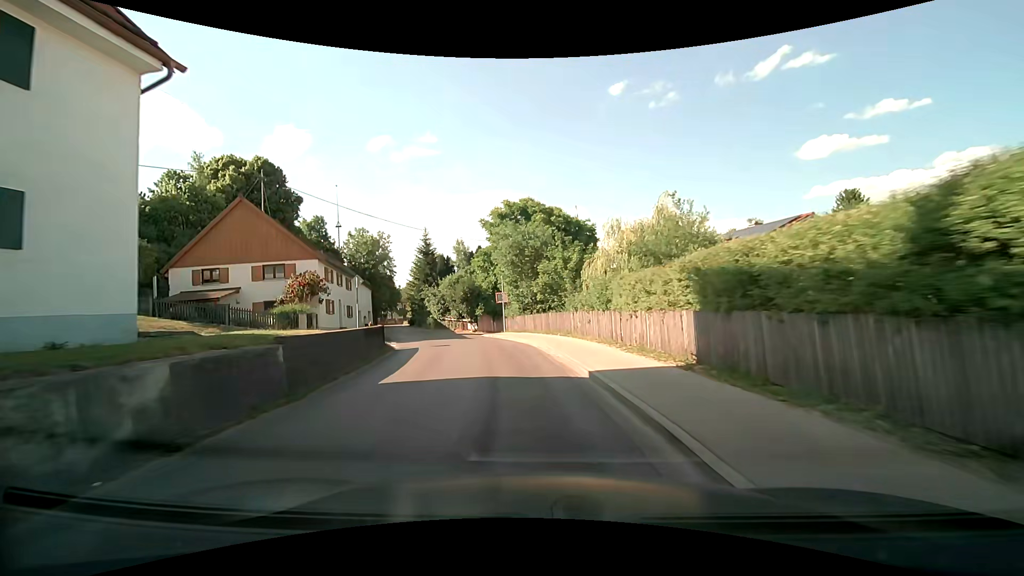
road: secondary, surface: asphalt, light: Day
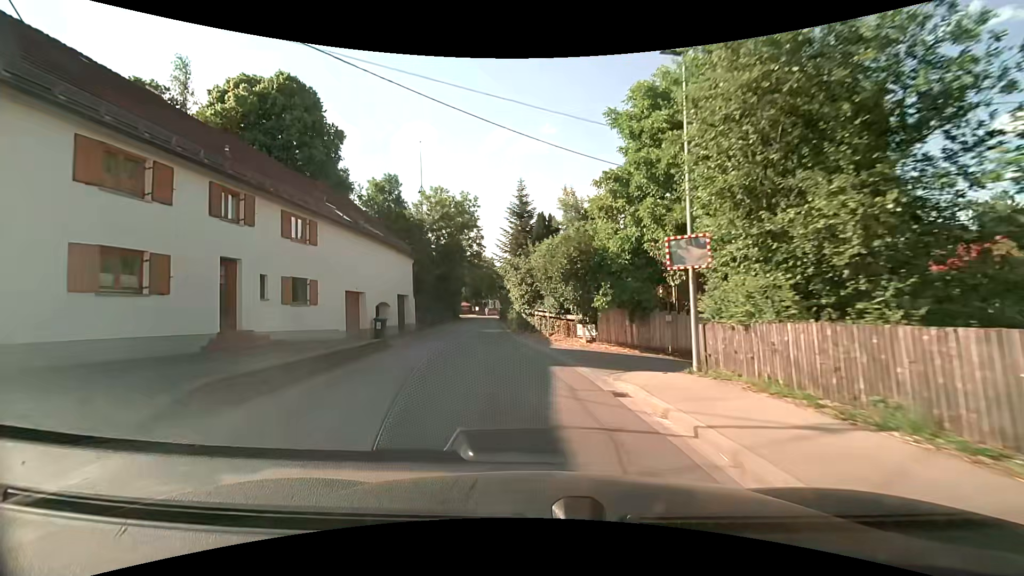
(-2.8, +25.3) m; -13°
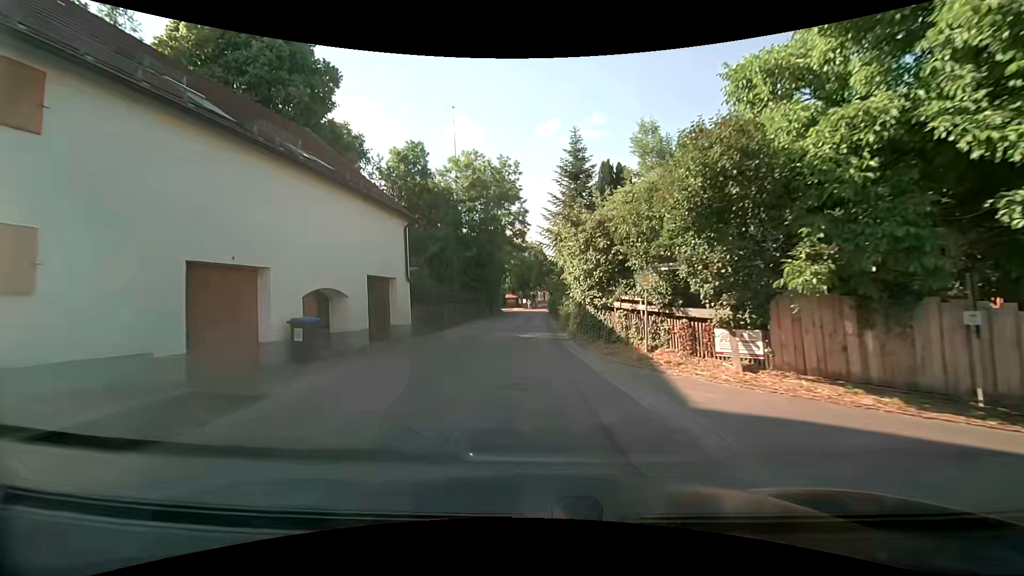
(-0.7, +13.0) m; -6°
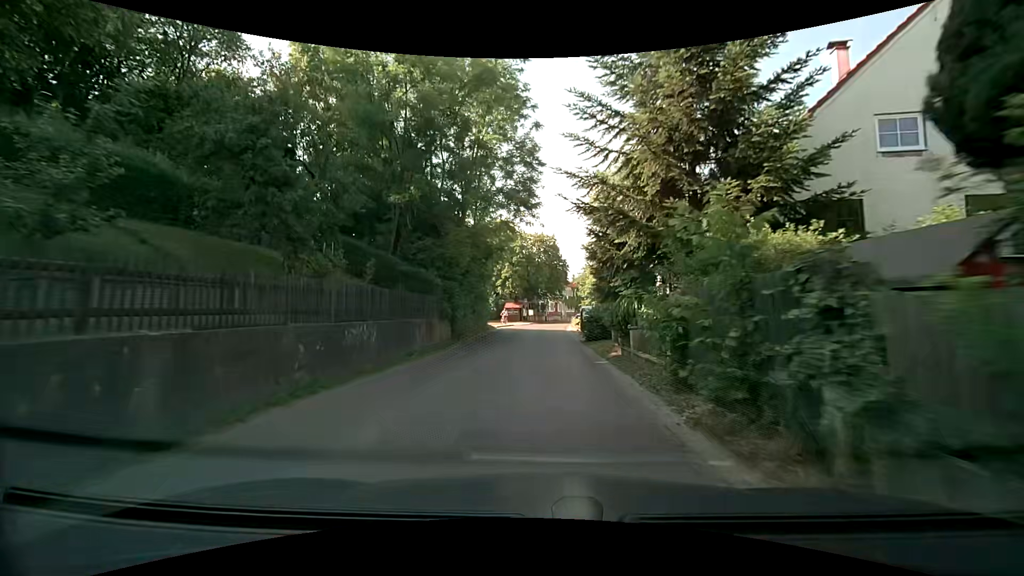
(-0.9, +26.7) m; -2°
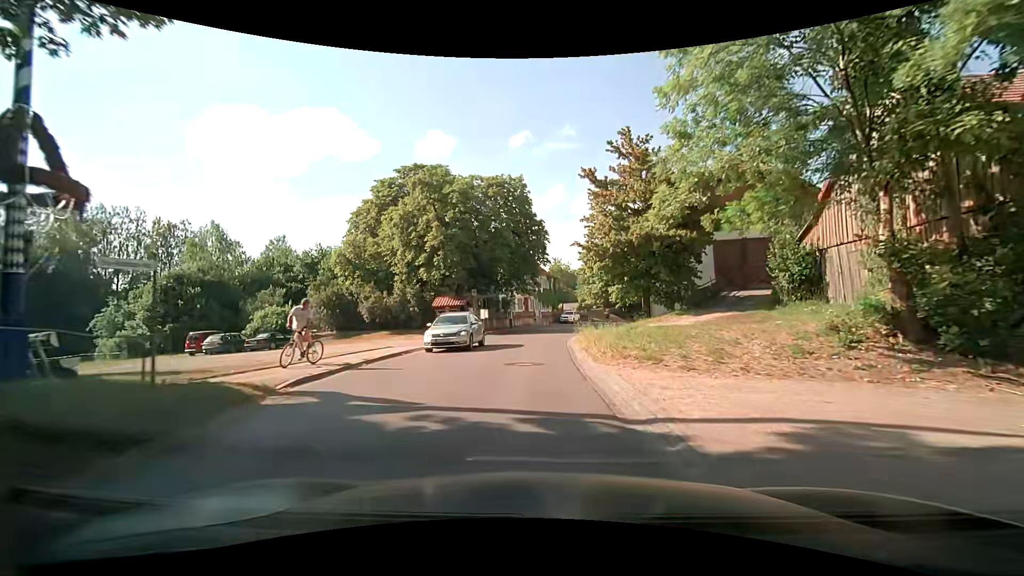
(+0.8, +33.7) m; +4°
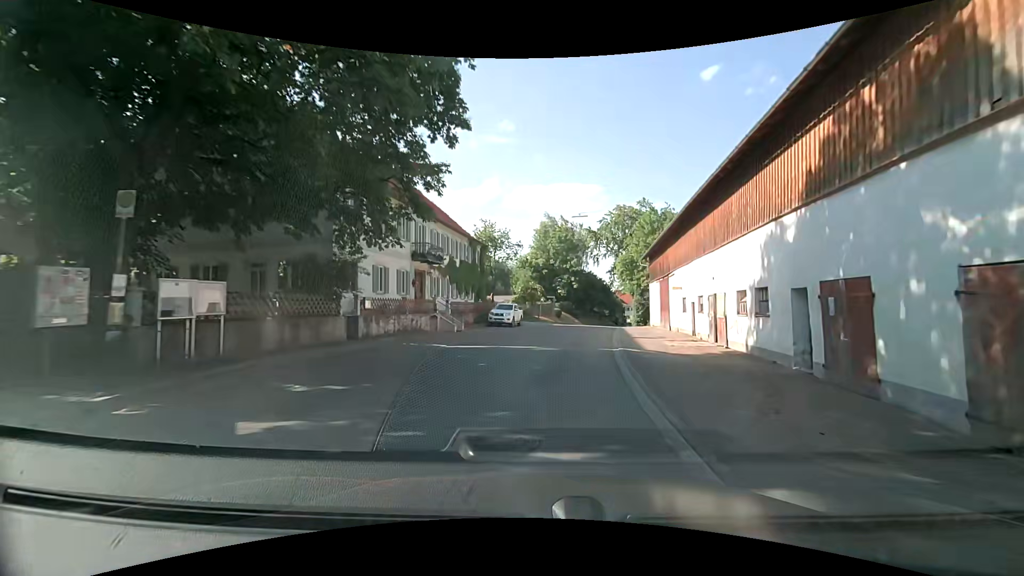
(+1.0, +33.1) m; +8°
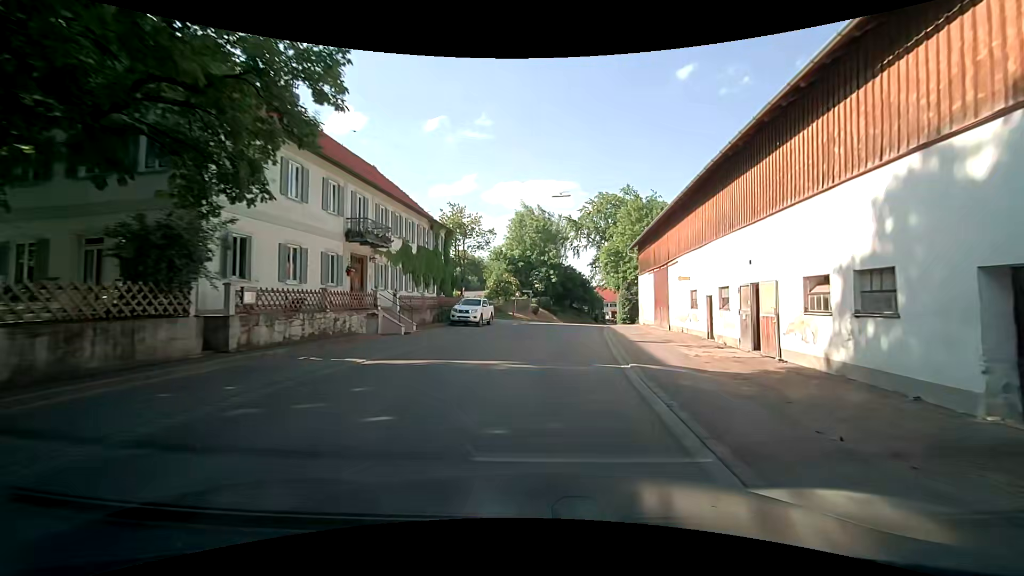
(+0.2, +6.6) m; +2°
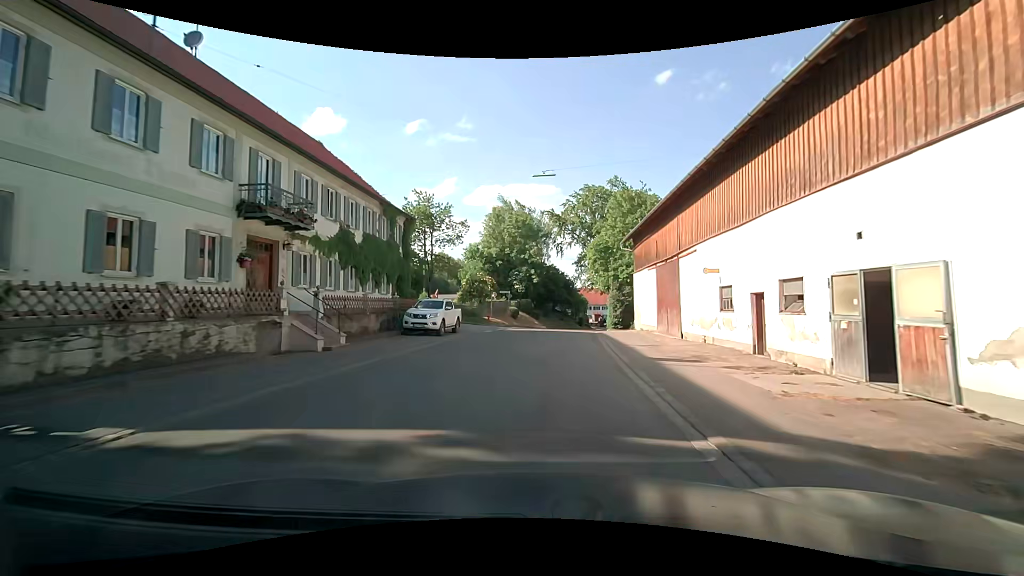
(+0.2, +6.7) m; +3°
(0, +10) (+1, +20) (+1, +30) (+2, +40) (+4, +50) (+6, +60) (+8, +69) (+10, +79) (+13, +89) (+16, +98) m
